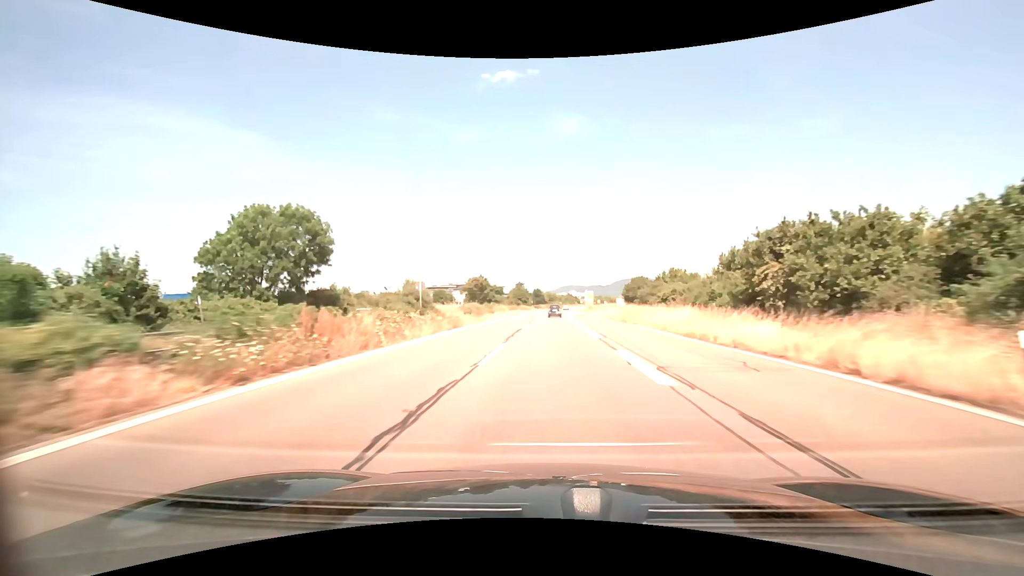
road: trunk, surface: asphalt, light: Day
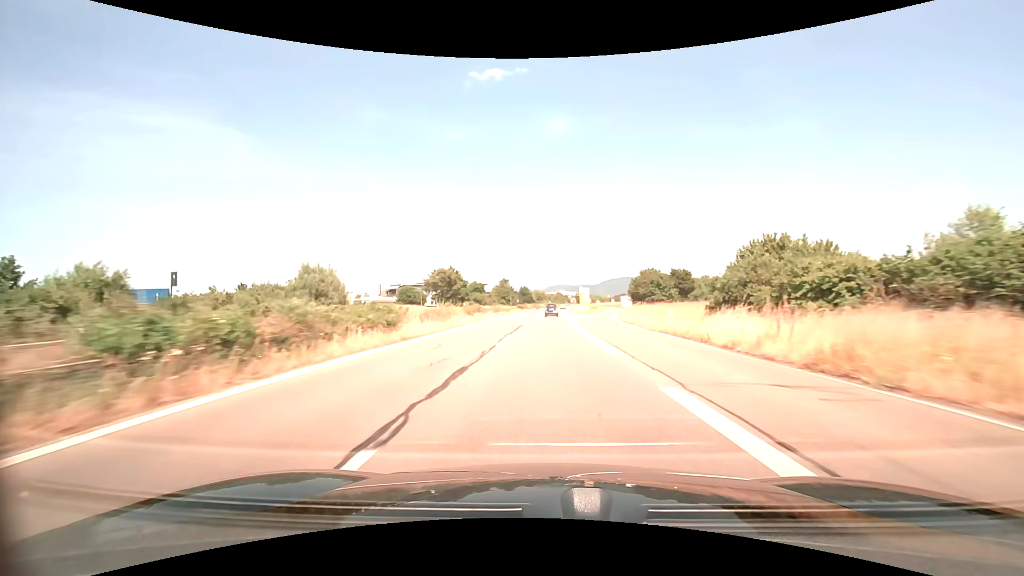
(+0.4, +30.4) m; +1°
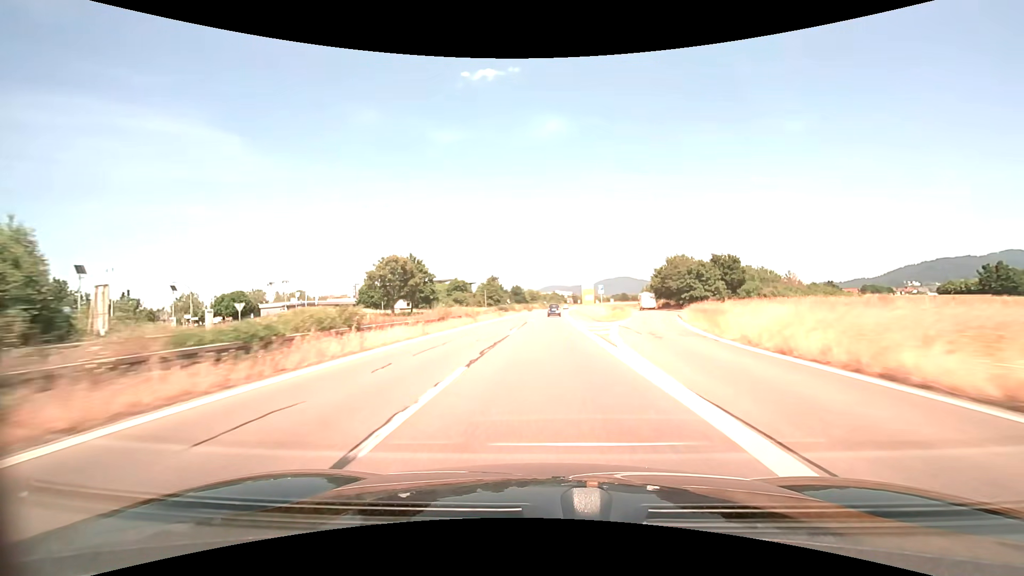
(+0.1, +30.5) m; 0°
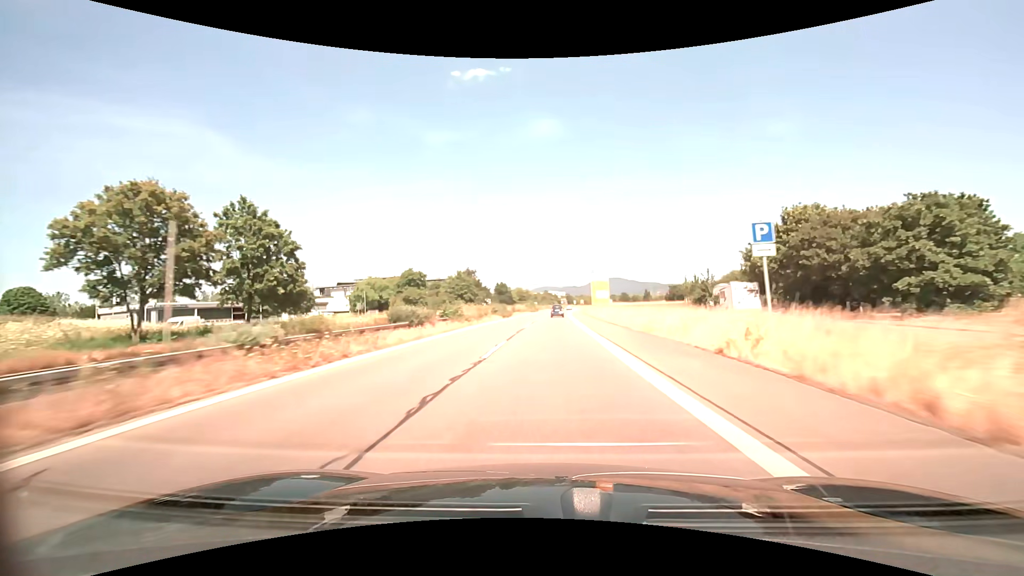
(+0.4, +45.9) m; +1°
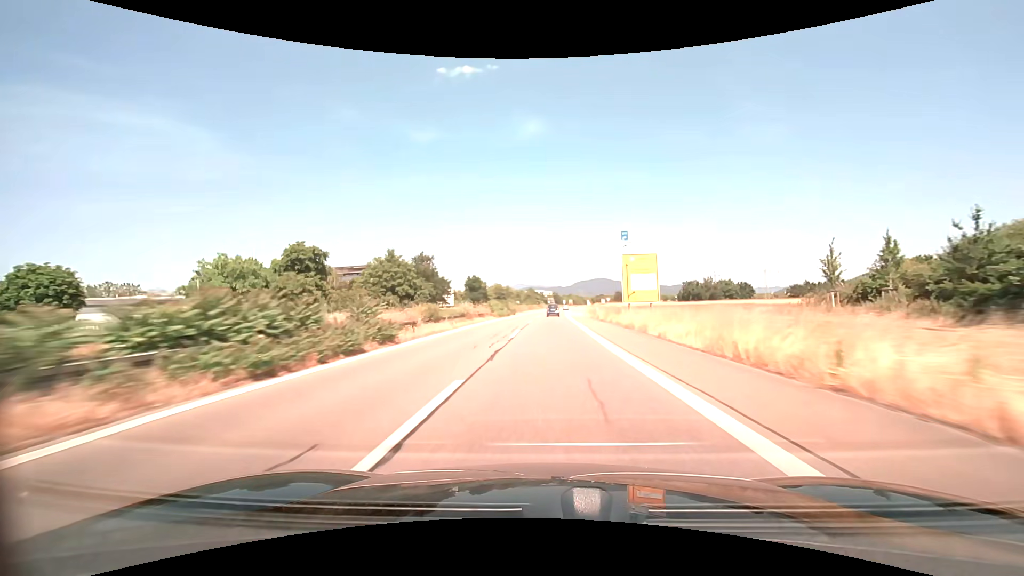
(+0.6, +46.2) m; +1°
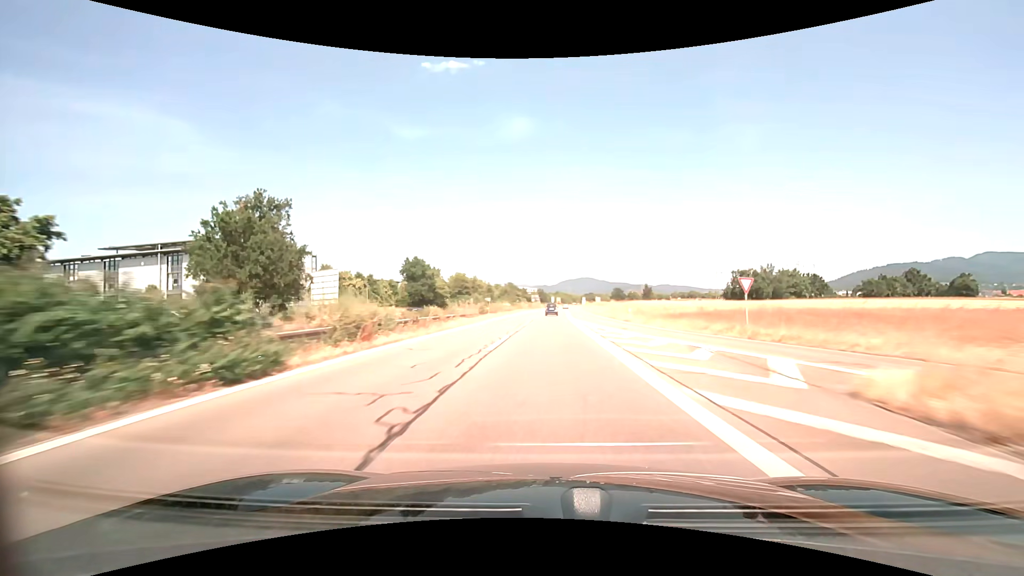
(+1.0, +62.5) m; +2°
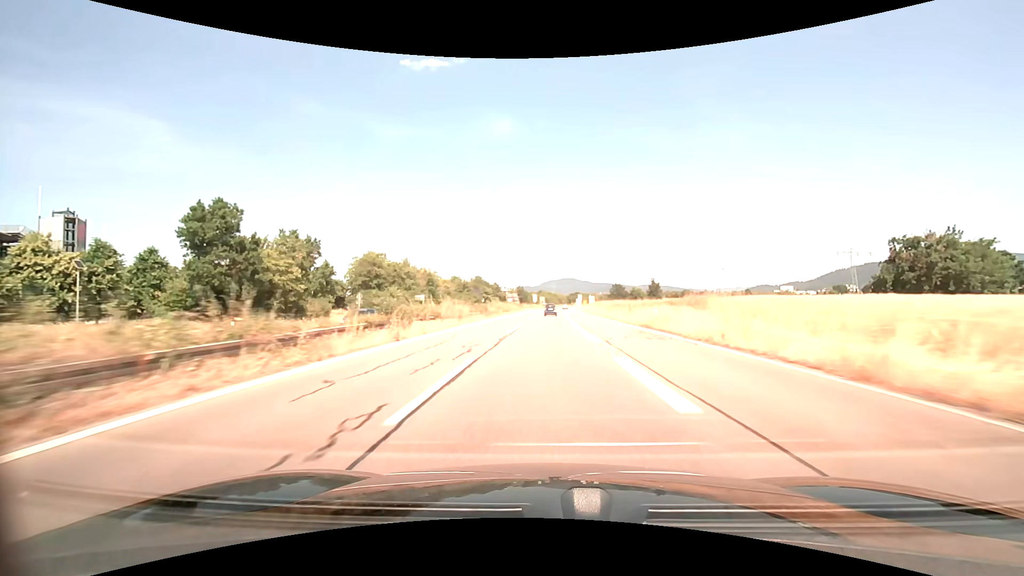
(+1.3, +62.9) m; +2°
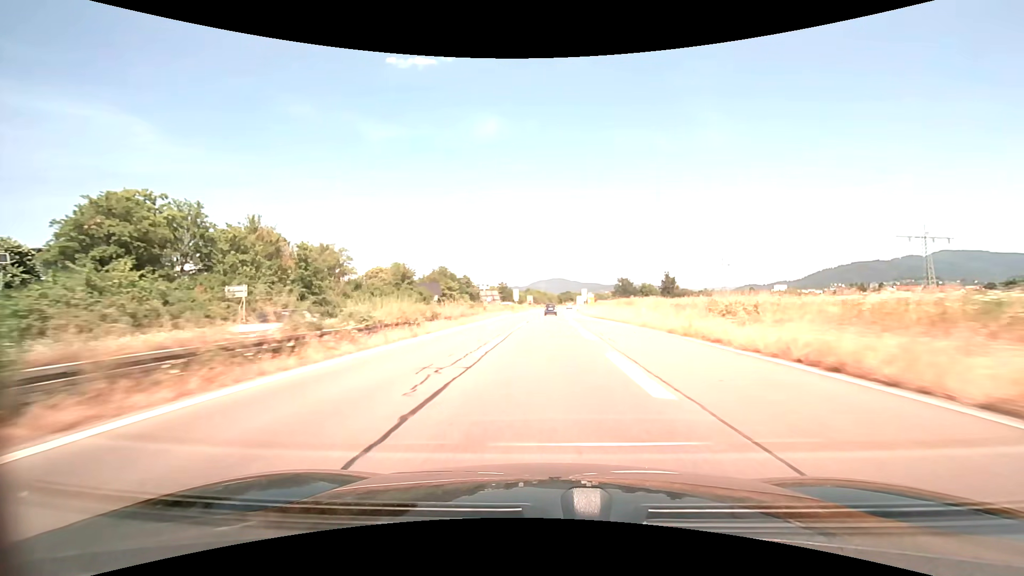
(+0.4, +46.9) m; +1°
(0, +10) (0, +20) (0, +30) (0, +40) (0, +50) (+1, +60) (+1, +70) (+1, +80) (+2, +90) (+2, +100) m
